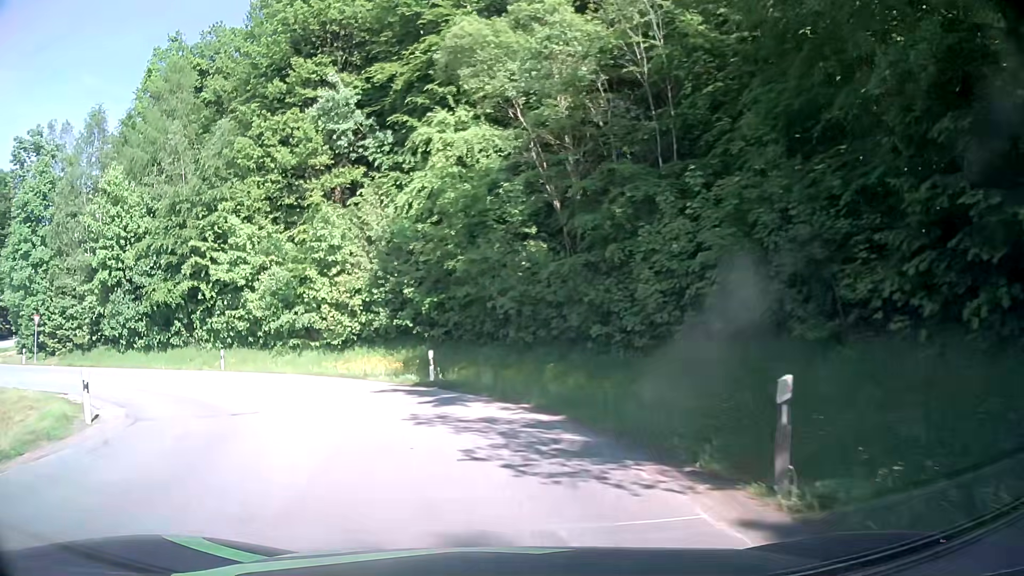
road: tertiary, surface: asphalt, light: Day
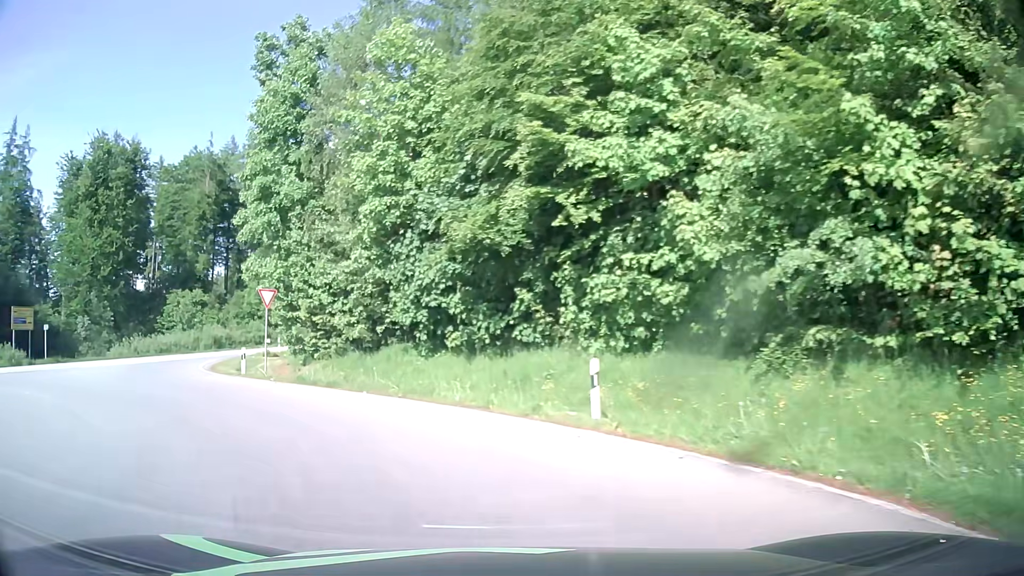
(-6.9, +22.7) m; -40°
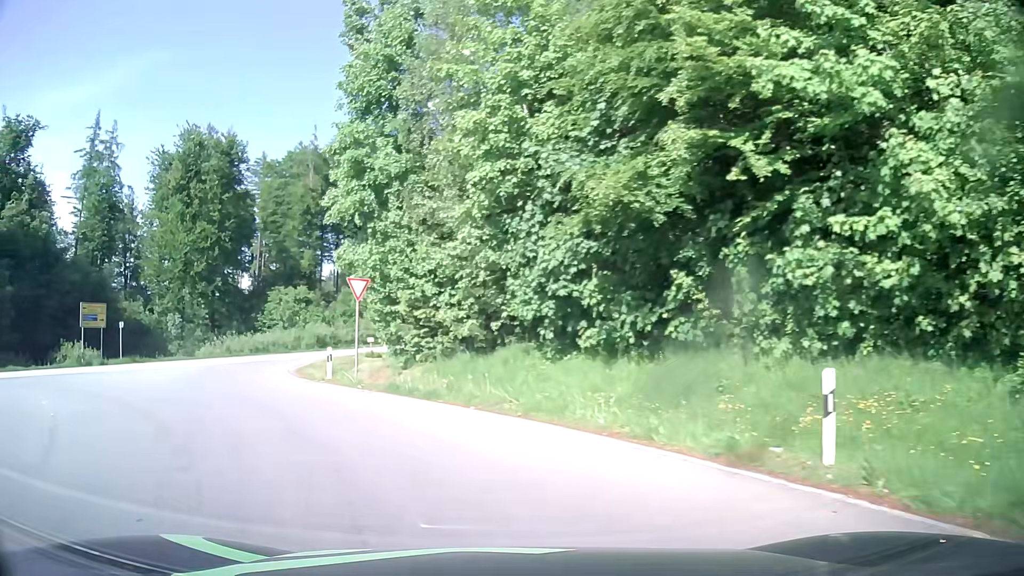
(-0.4, +4.3) m; -10°
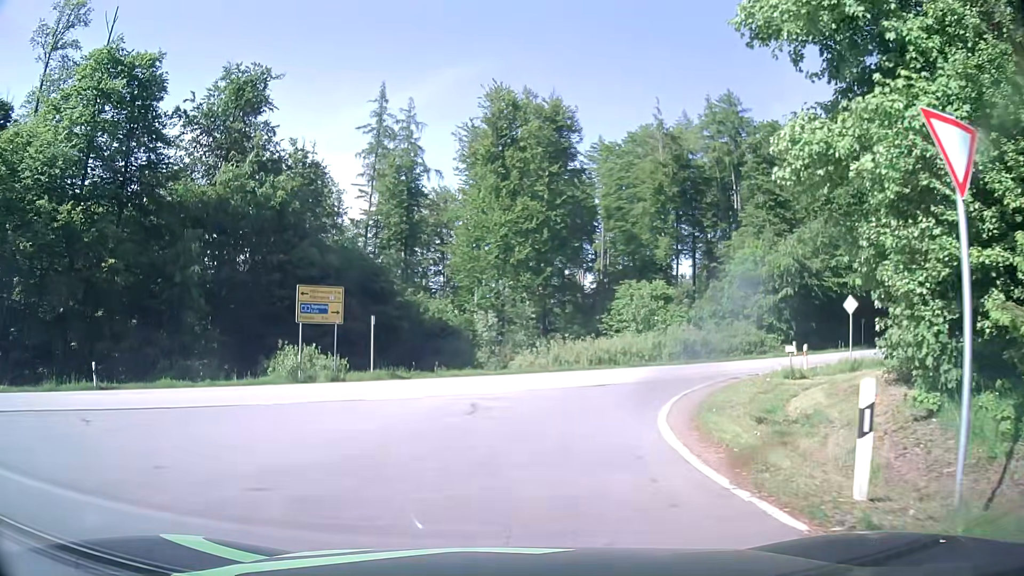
(-5.0, +15.7) m; -30°
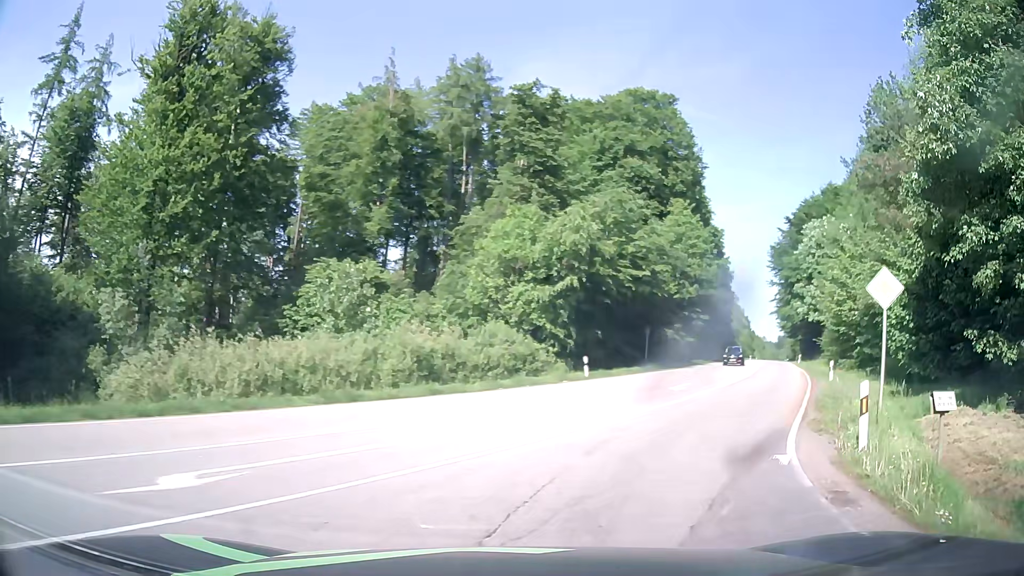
(+2.8, +19.0) m; +26°
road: secondary
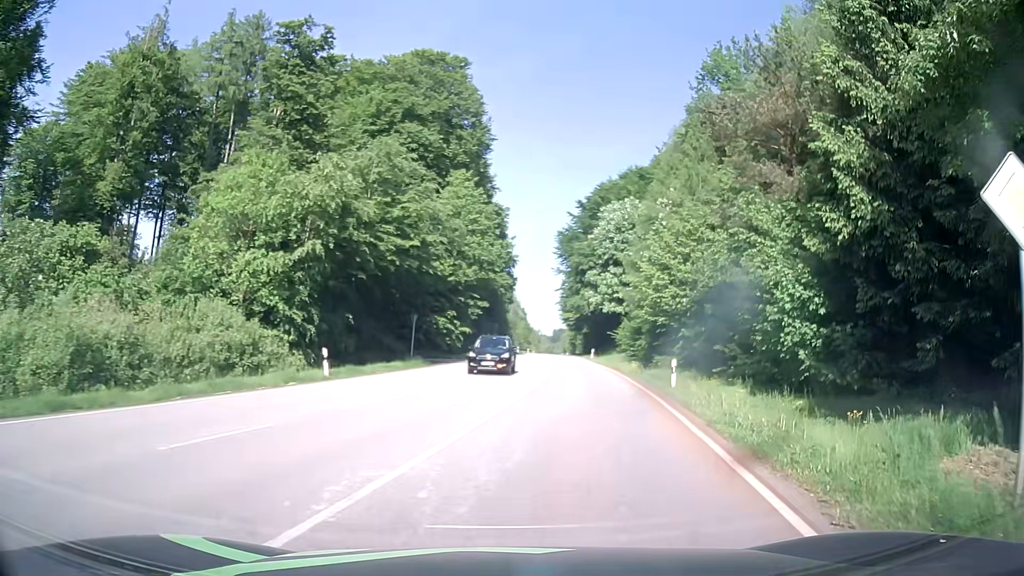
(+1.8, +9.2) m; +20°
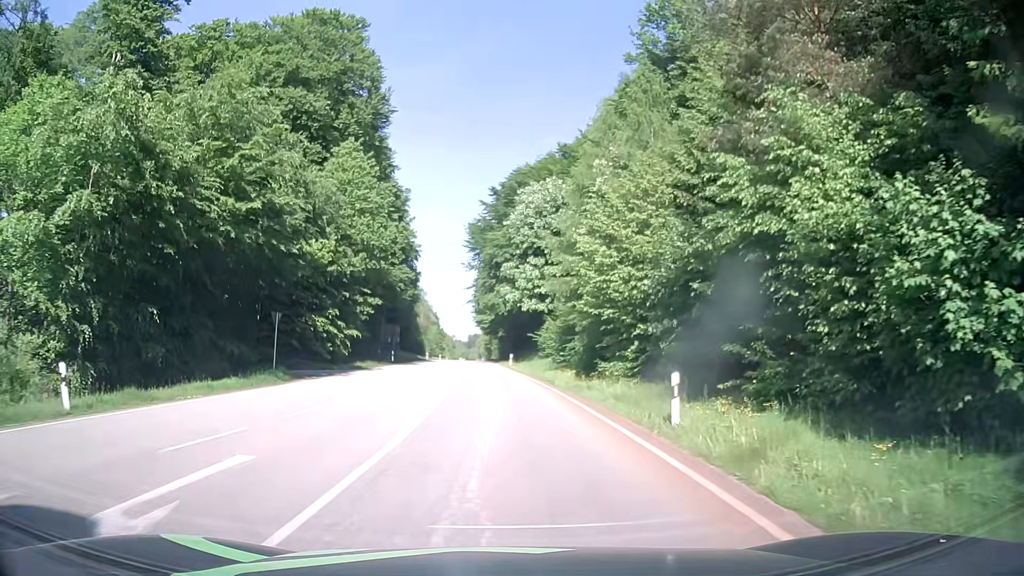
(+1.0, +11.2) m; +7°
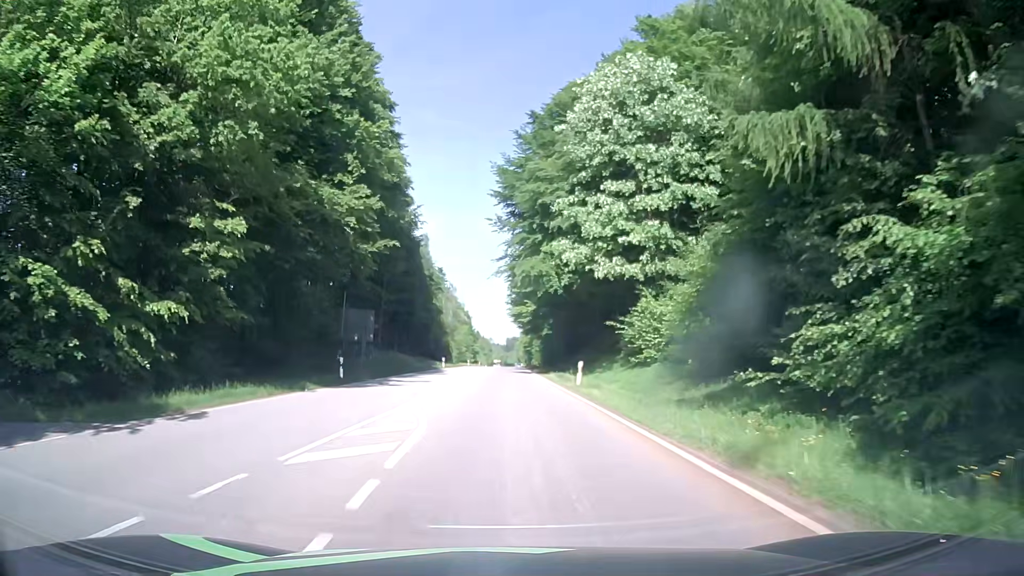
(-0.8, +29.7) m; -3°
(0, +10) (0, +20) (0, +30) (0, +40) (0, +50) (0, +60) (0, +70) (0, +80) (0, +90) (0, +100) m
